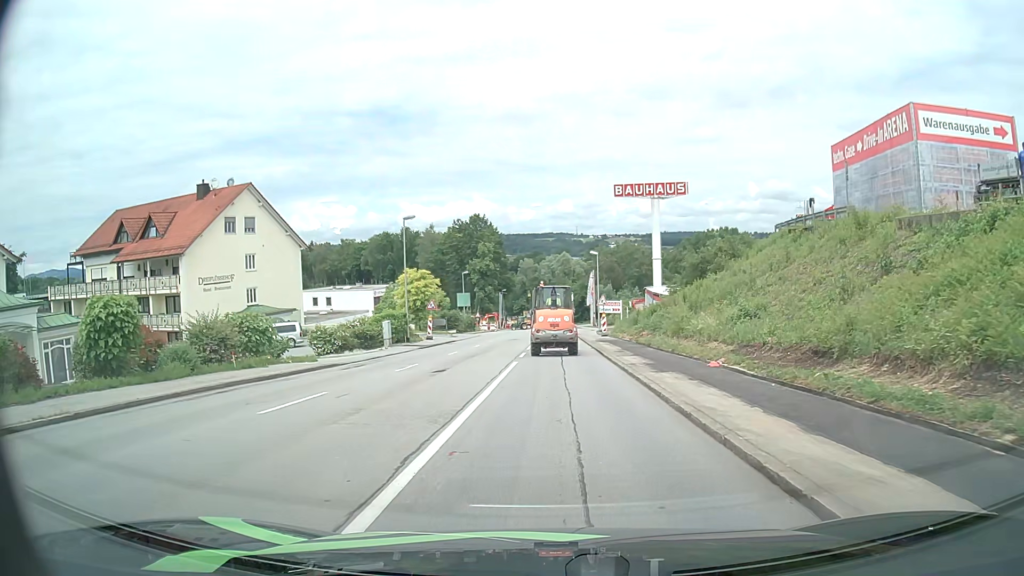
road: tertiary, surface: asphalt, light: Day
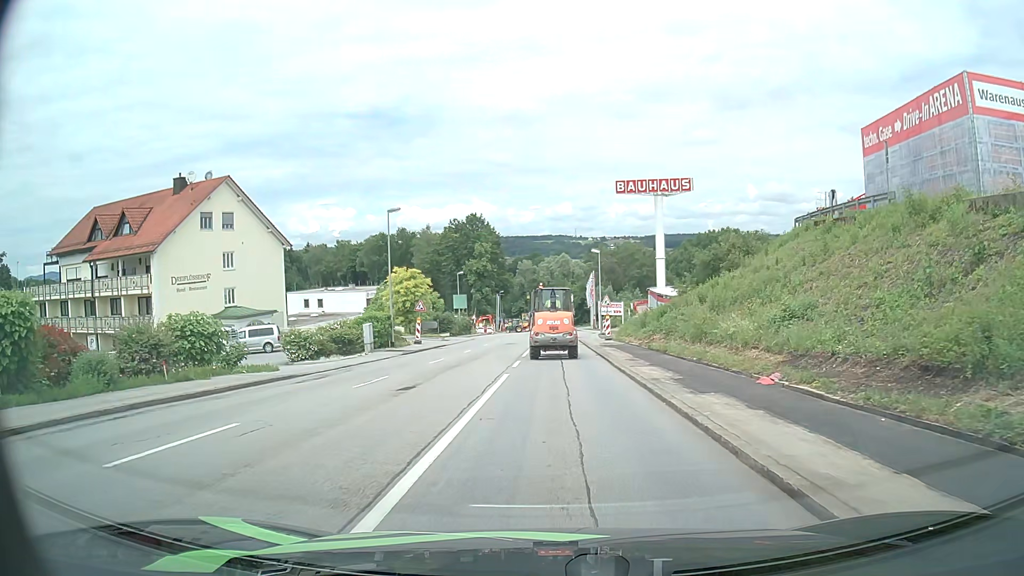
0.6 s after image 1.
(0.0, +4.0) m; 0°
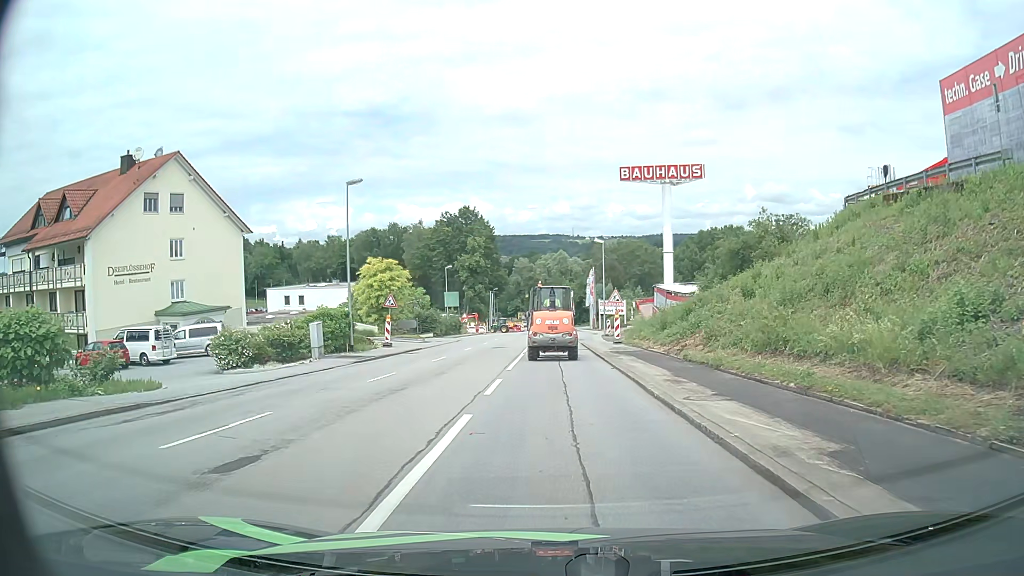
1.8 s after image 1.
(0.0, +7.8) m; 0°
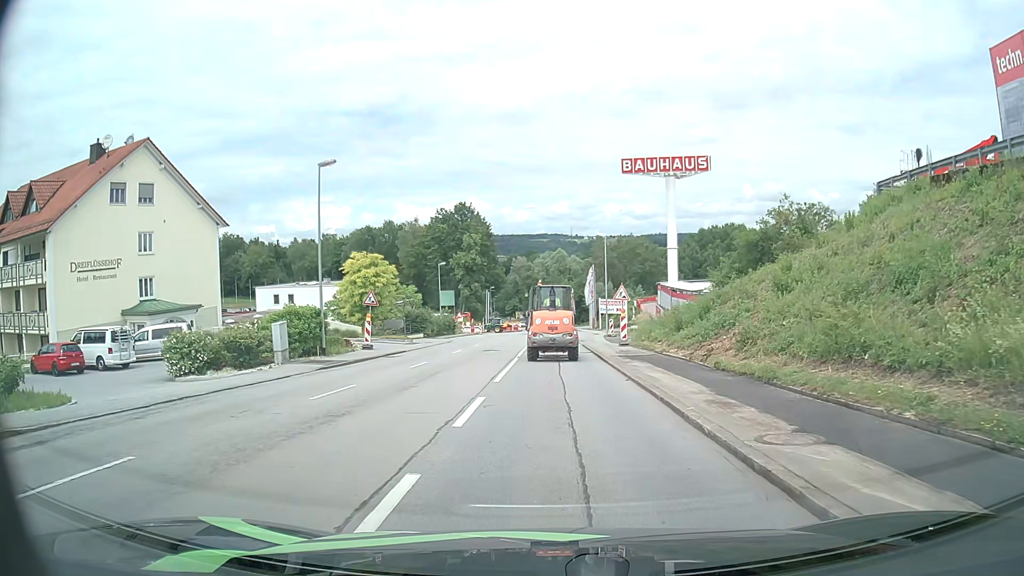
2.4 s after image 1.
(0.0, +3.9) m; 0°
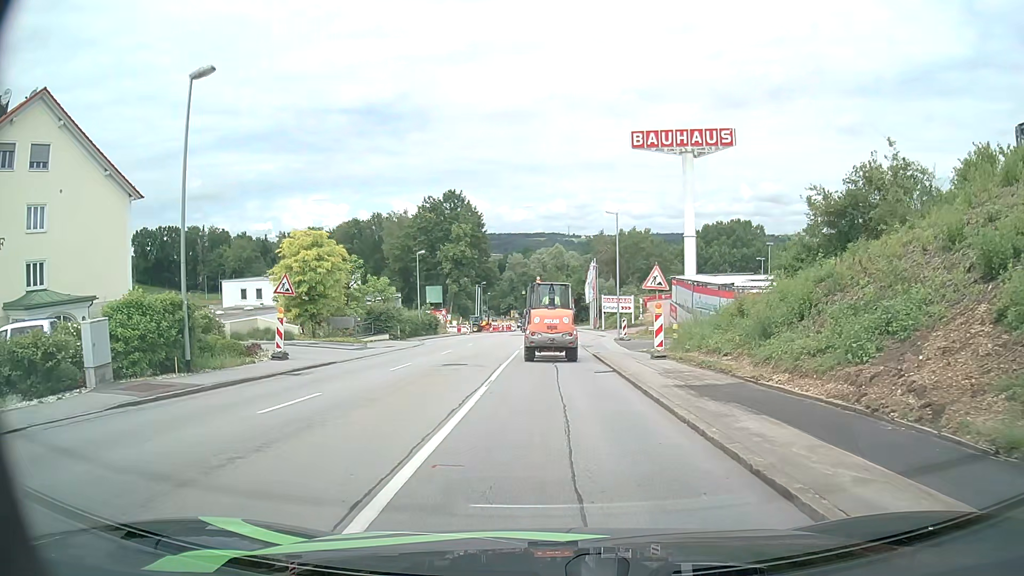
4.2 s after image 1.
(0.0, +11.1) m; 0°
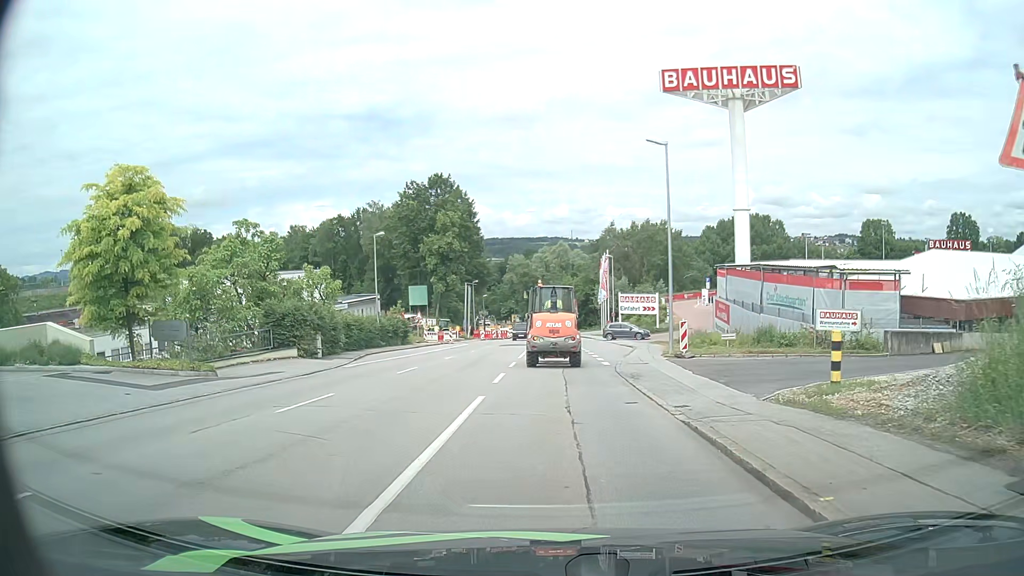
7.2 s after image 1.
(+0.1, +17.4) m; +1°
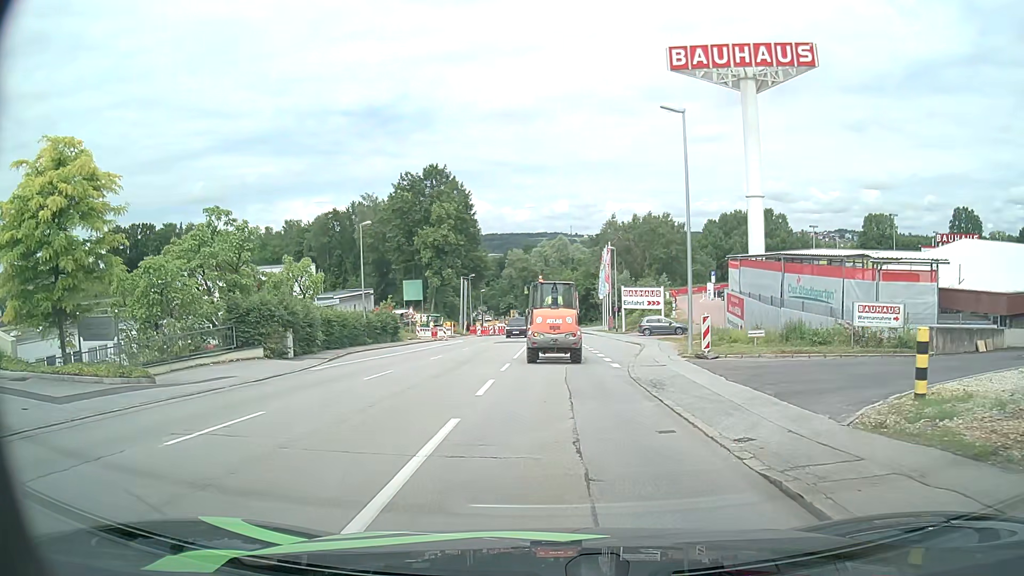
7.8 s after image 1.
(0.0, +3.5) m; 0°
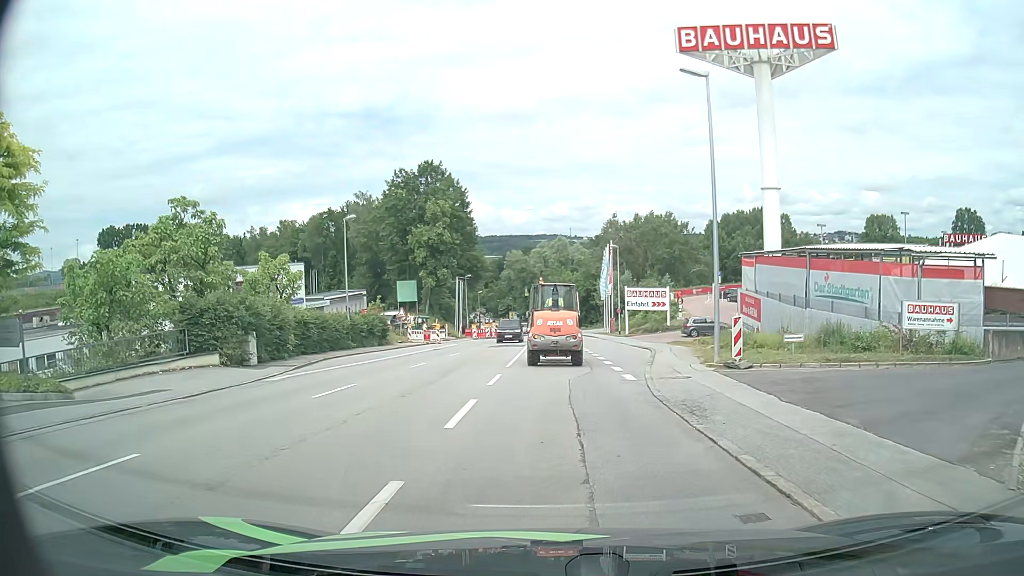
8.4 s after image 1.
(0.0, +3.6) m; 0°
(0, +10) (0, +20) (0, +30) (0, +40) (0, +50) (0, +60) (0, +70) (-1, +80) (-1, +90) (-1, +100) m
